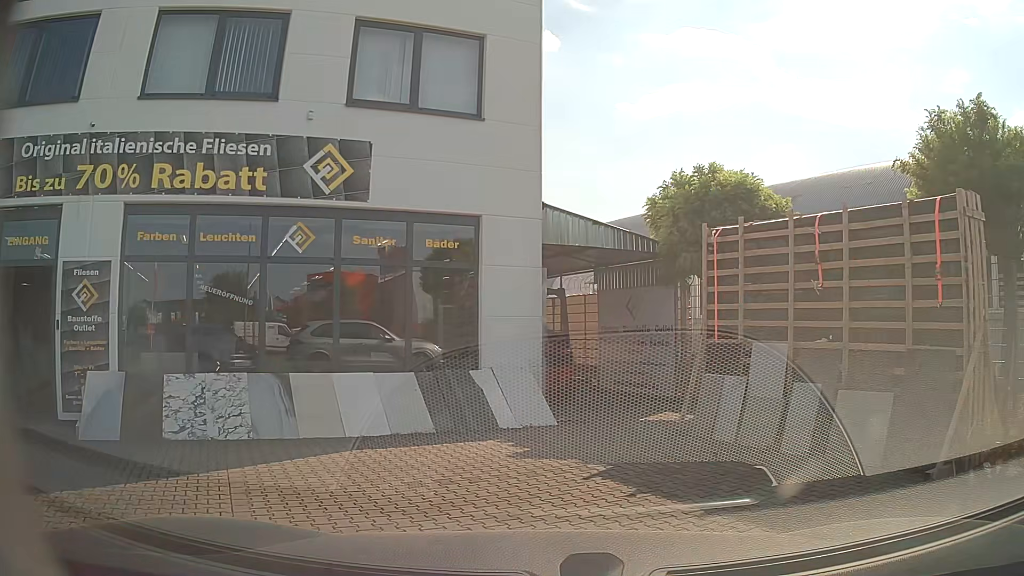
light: Day
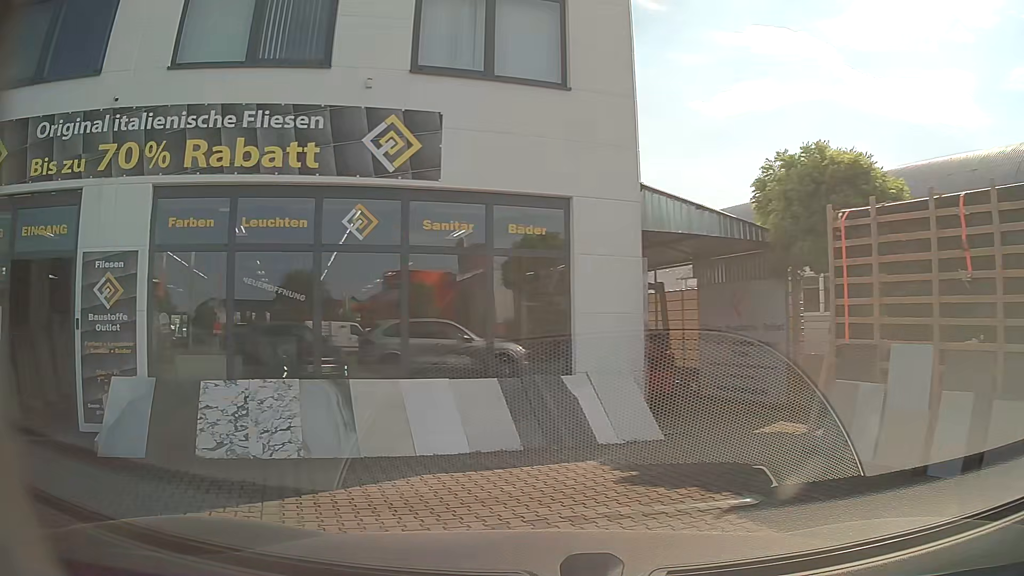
(-0.1, +1.4) m; -7°
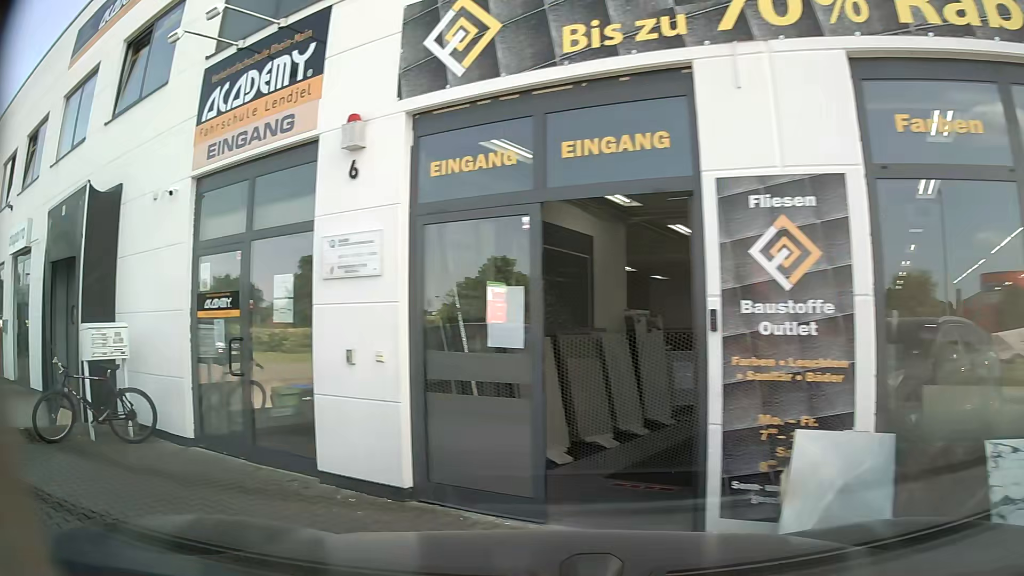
(-1.8, +4.1) m; -50°
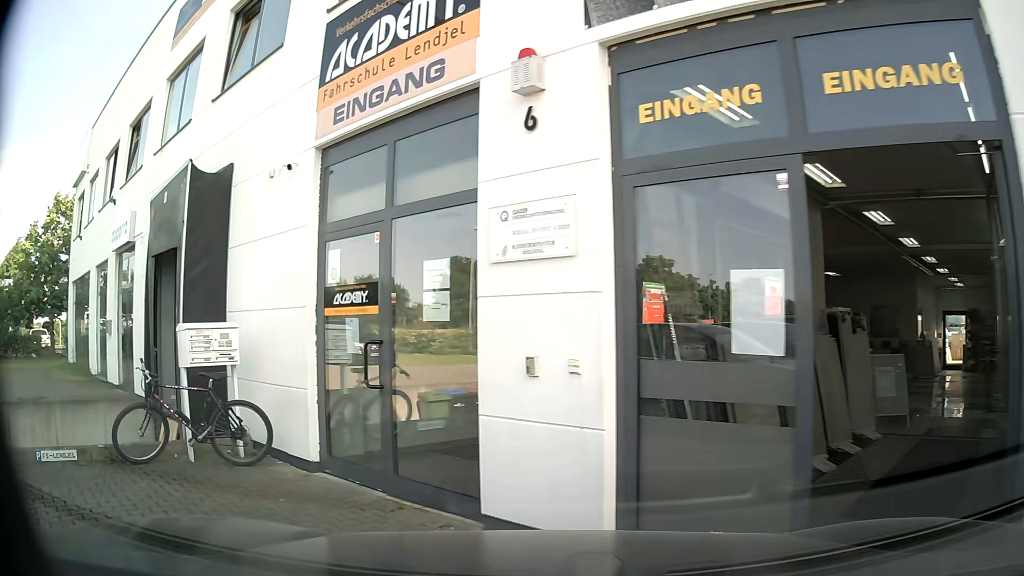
(-0.2, +1.4) m; -13°
